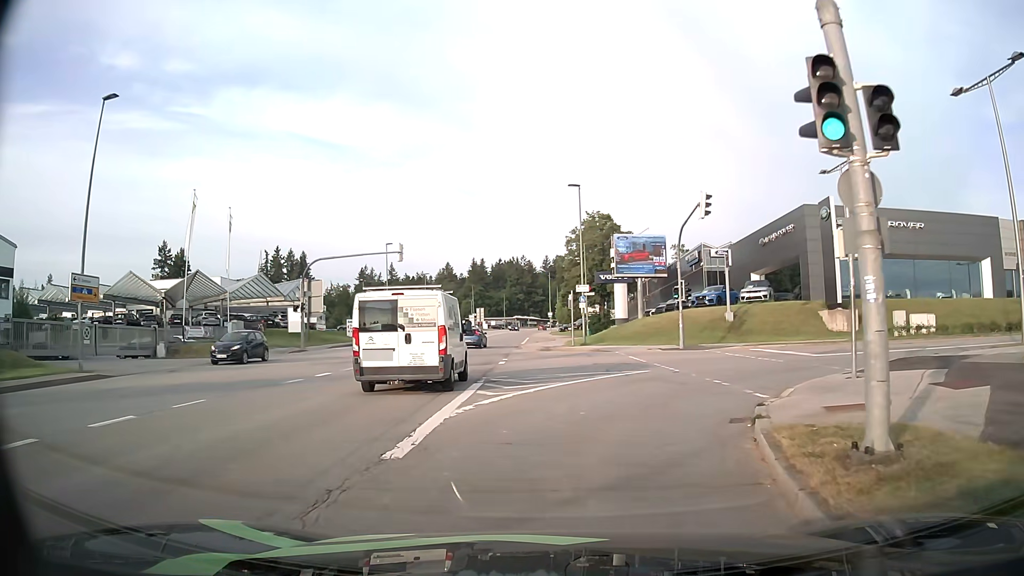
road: tertiary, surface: asphalt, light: Day
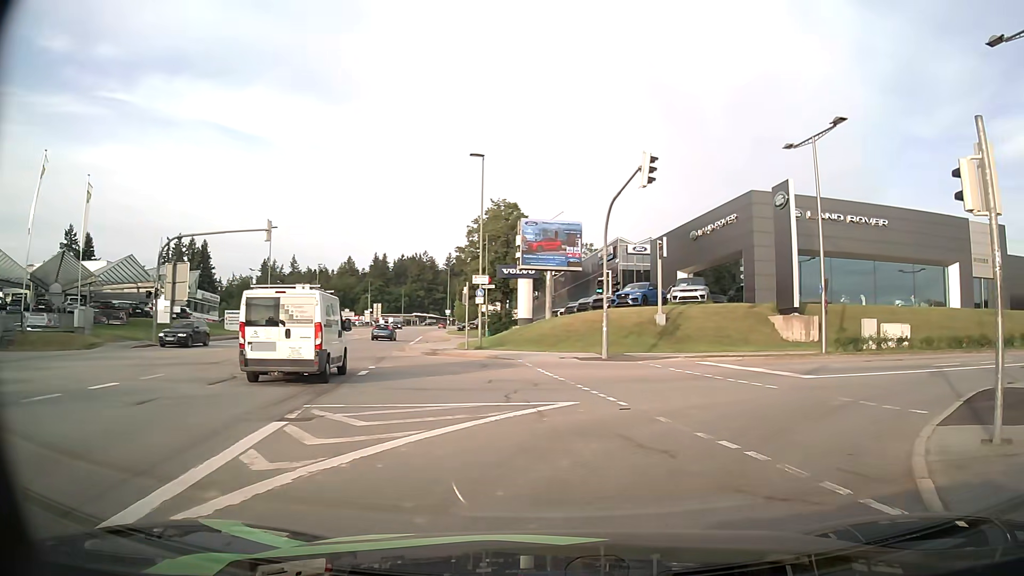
(+0.3, +7.4) m; +9°
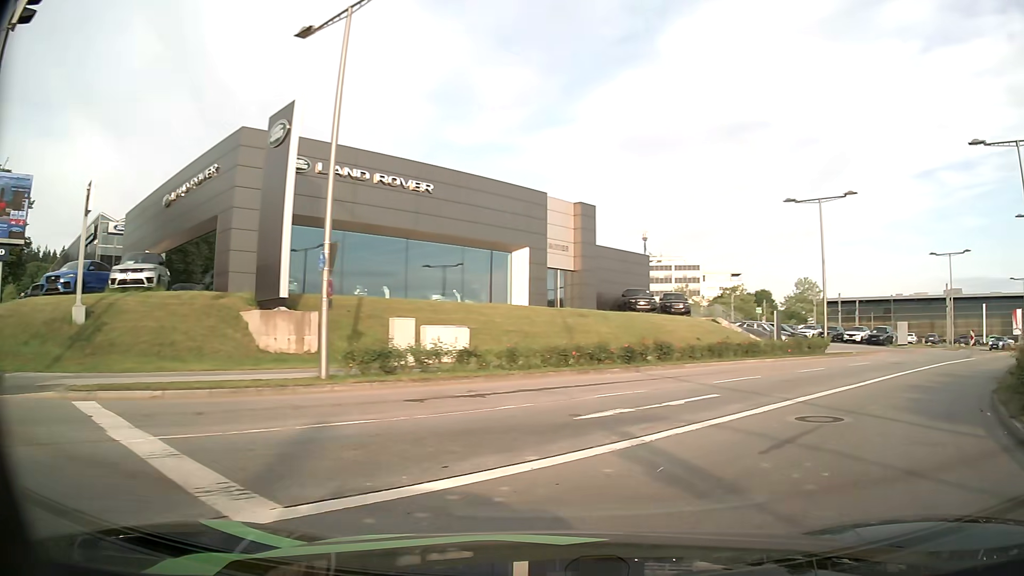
(+3.8, +11.8) m; +40°
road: secondary
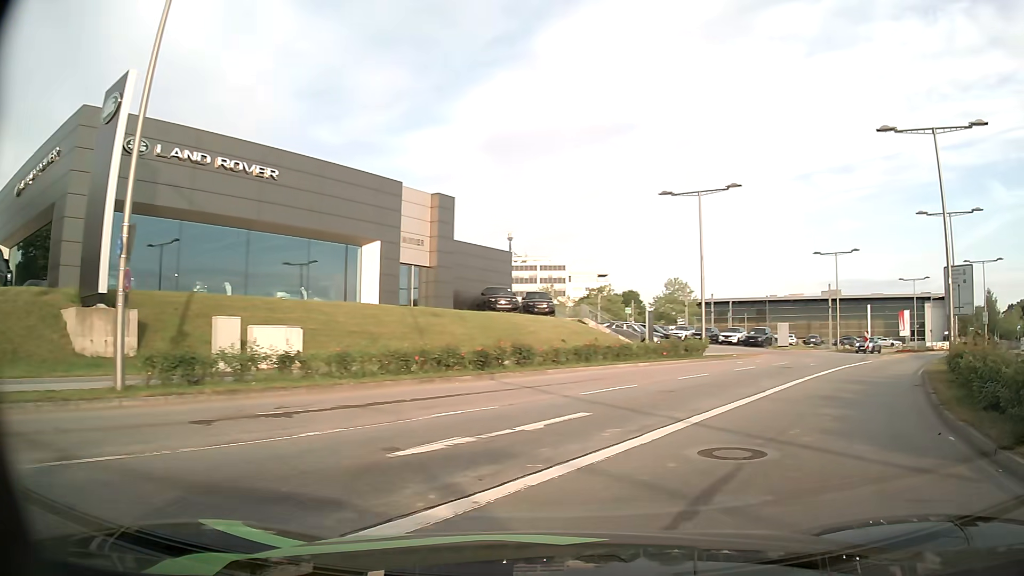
(+0.3, +2.8) m; +12°
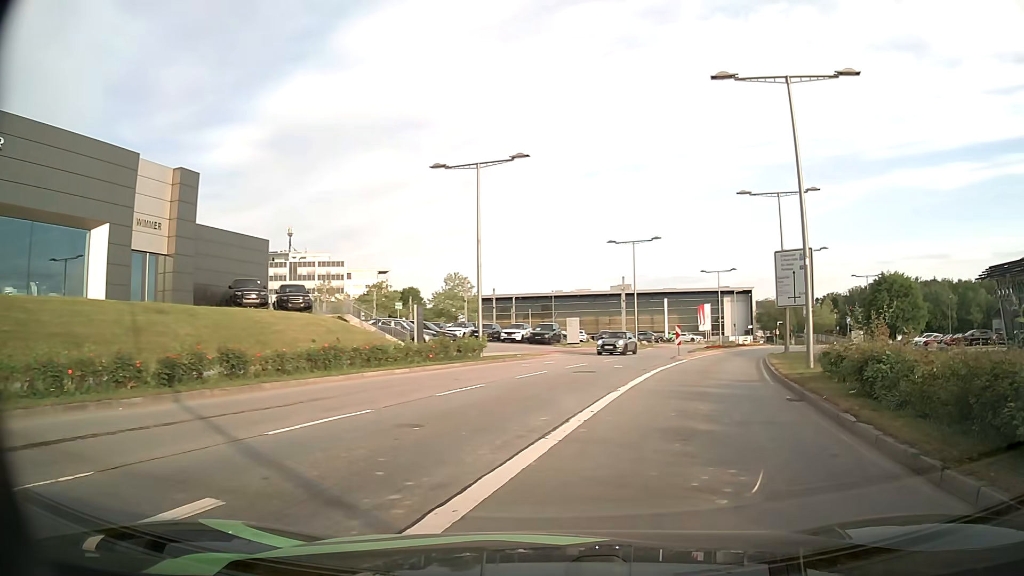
(+1.1, +5.8) m; +18°
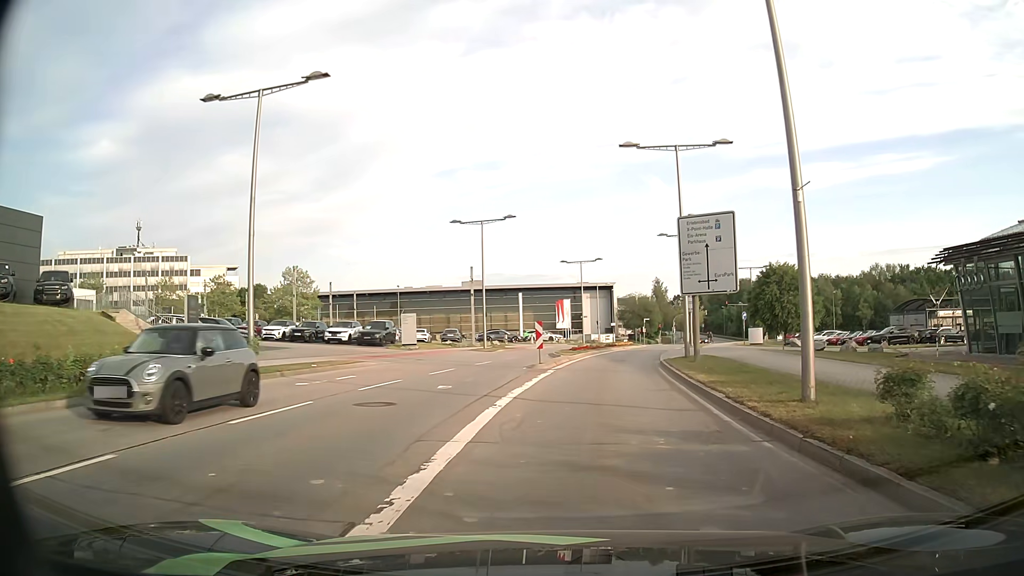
(+1.4, +10.1) m; +12°
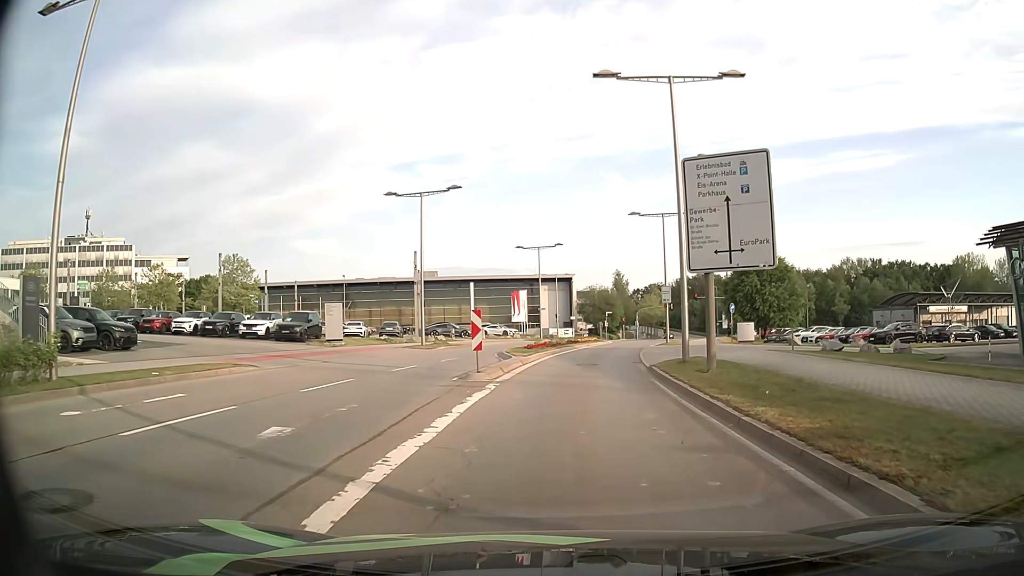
(+0.2, +8.0) m; +3°
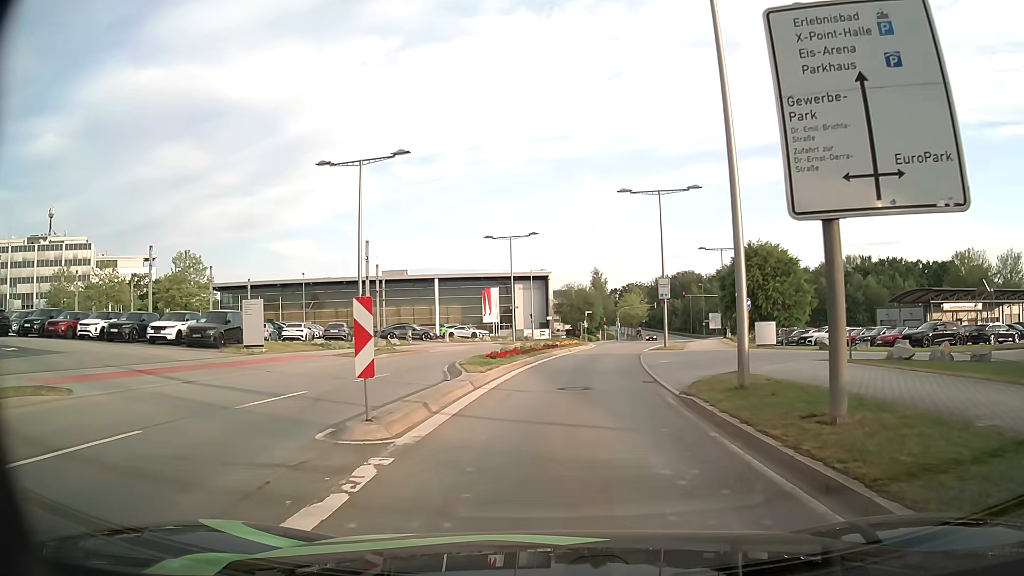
(+0.2, +8.4) m; +3°
(0, +10) (0, +20) (+1, +30) (+3, +40) (+5, +50) (+7, +59) (+10, +69) (+12, +79) (+15, +88) (+17, +98) m
